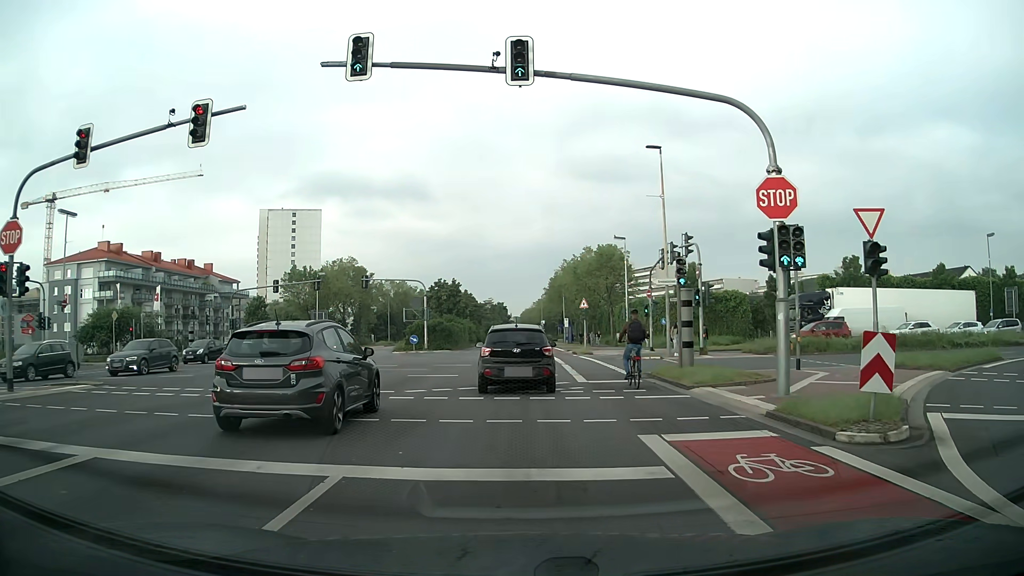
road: secondary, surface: asphalt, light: Day
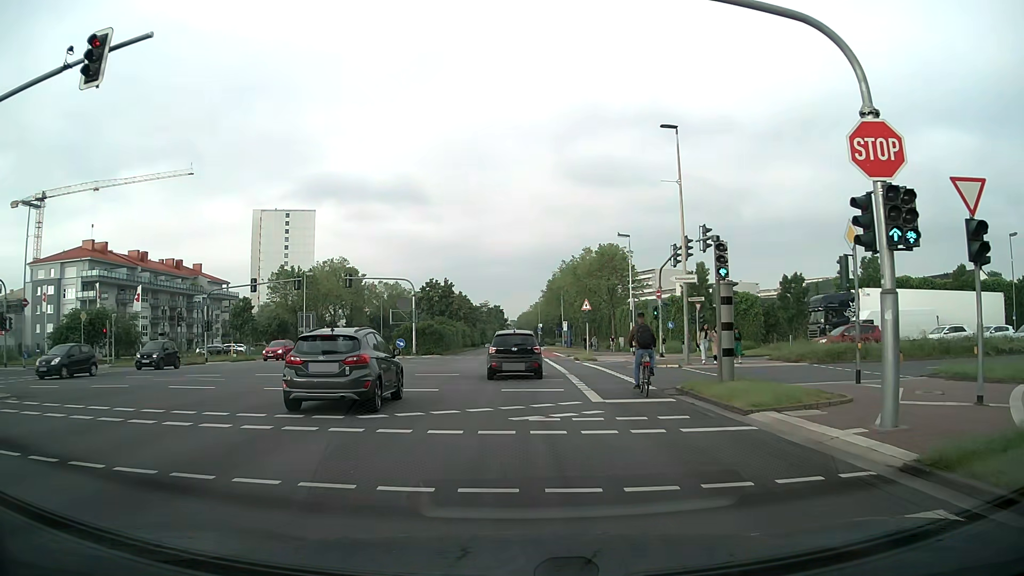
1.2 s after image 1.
(0.0, +4.5) m; +1°
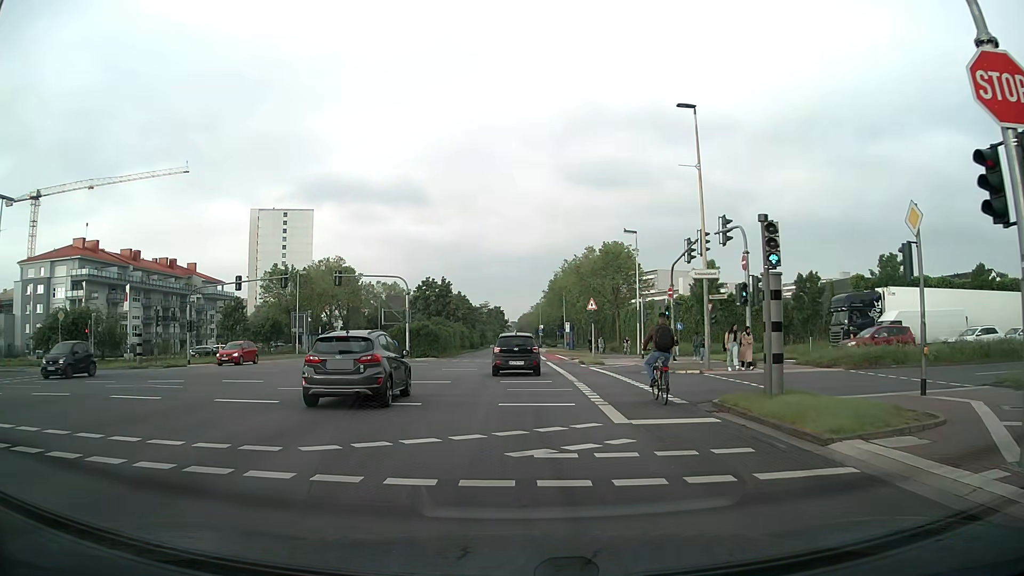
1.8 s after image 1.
(0.0, +3.3) m; 0°
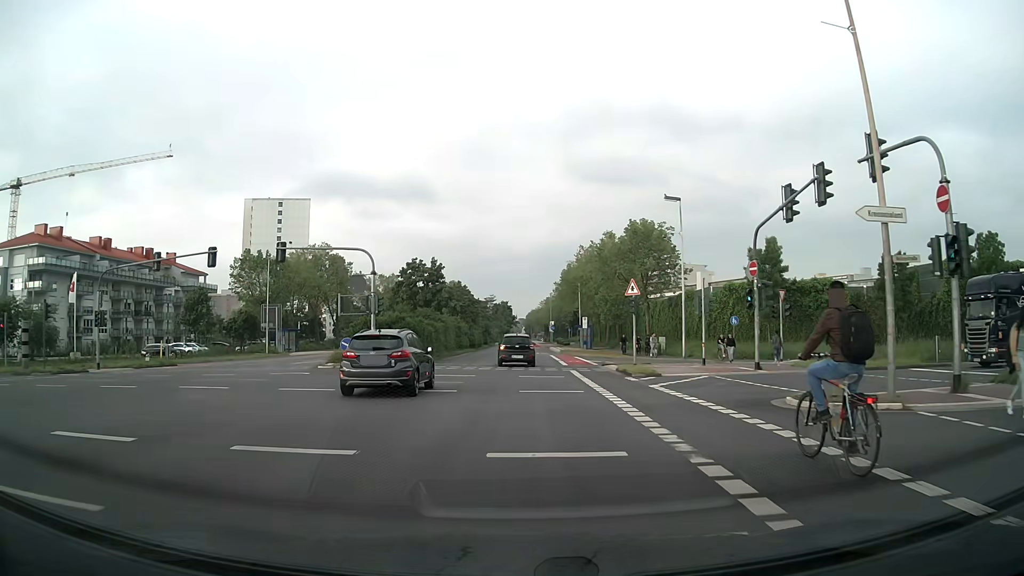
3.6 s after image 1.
(-0.2, +13.4) m; -1°
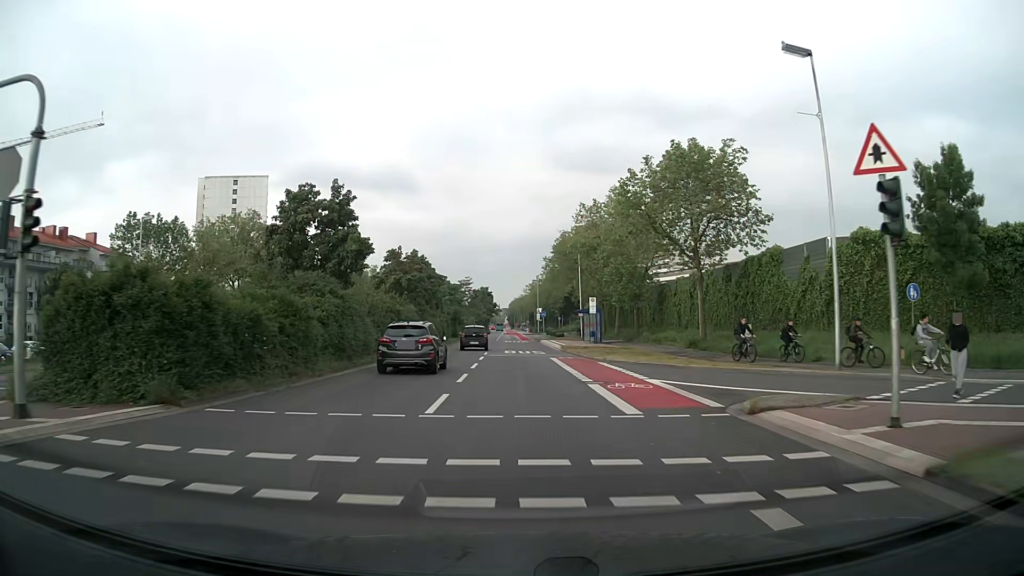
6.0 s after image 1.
(+0.3, +23.8) m; +2°
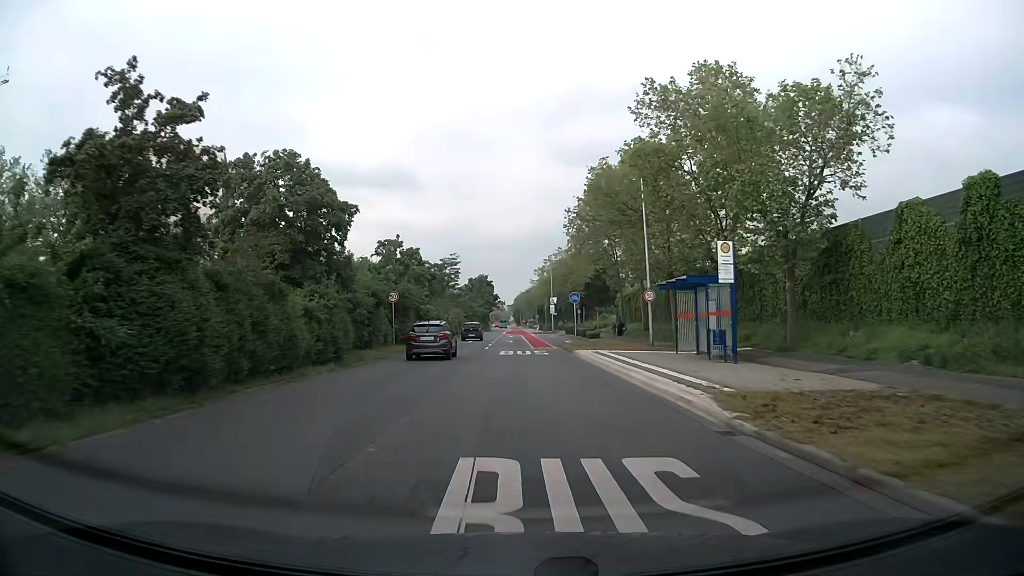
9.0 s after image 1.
(-0.3, +34.3) m; -1°
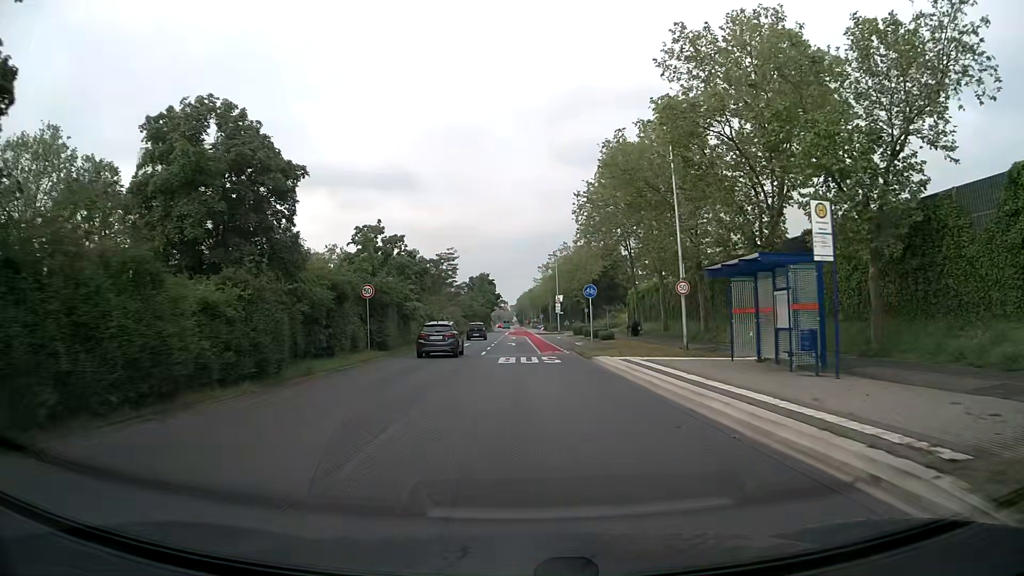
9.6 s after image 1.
(0.0, +6.7) m; 0°
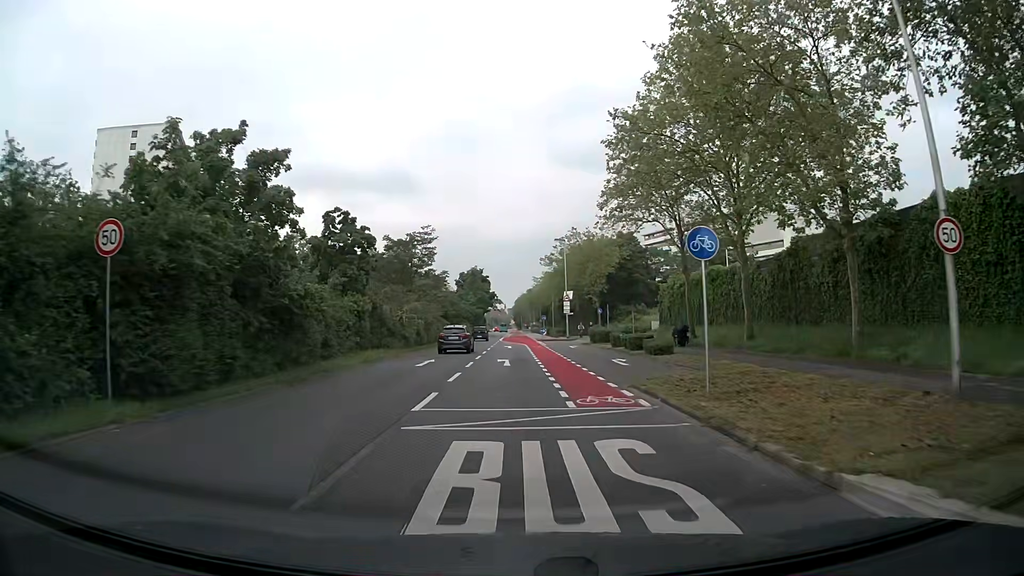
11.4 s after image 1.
(-0.1, +19.2) m; 0°
